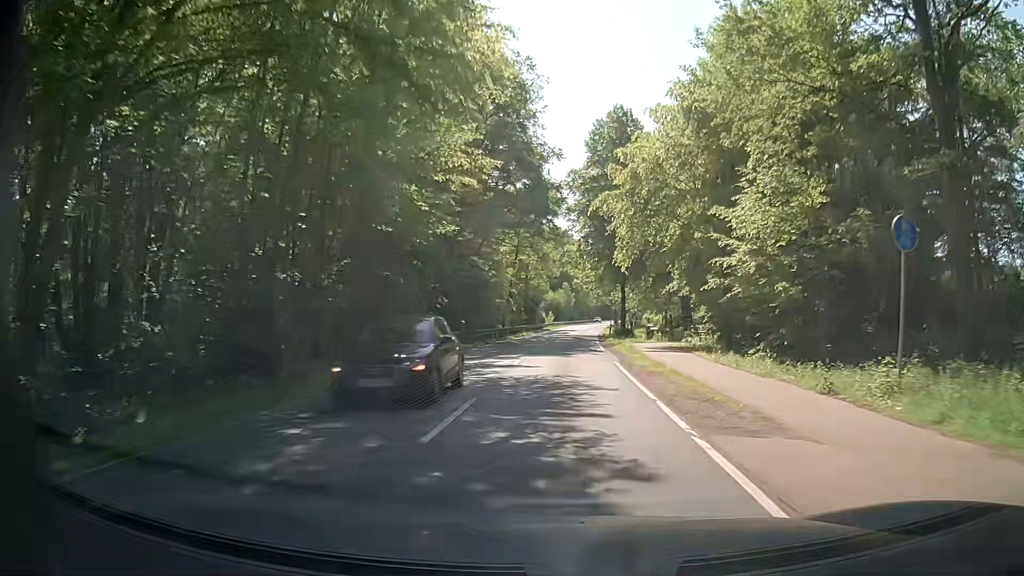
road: secondary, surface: asphalt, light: Day
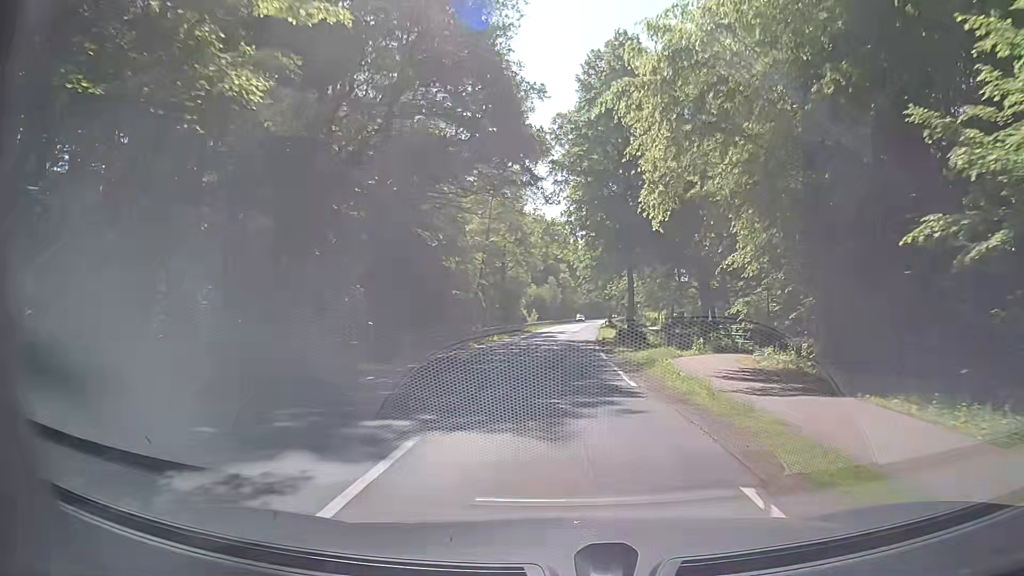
(+0.2, +15.8) m; +2°
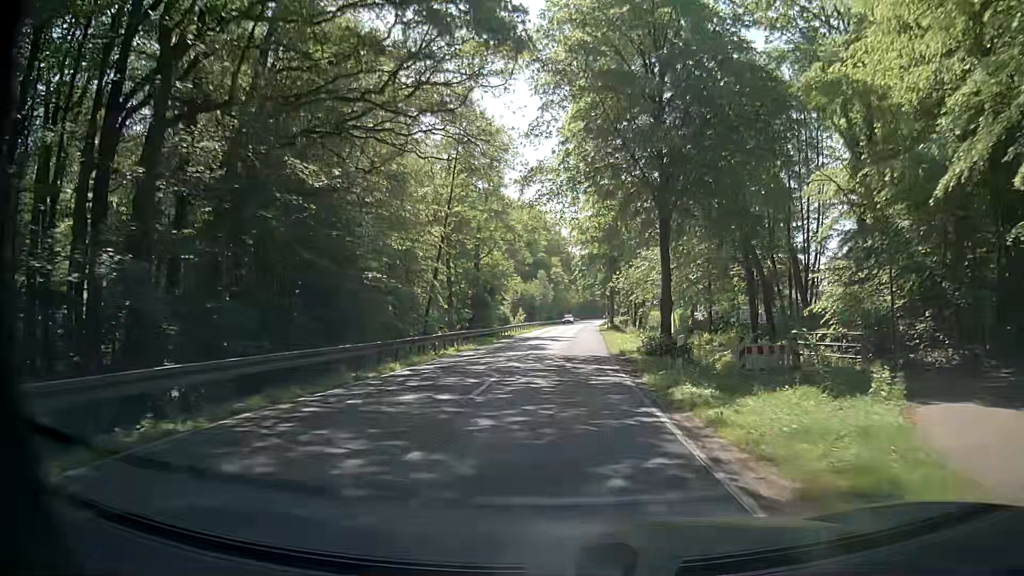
(-0.1, +15.8) m; 0°
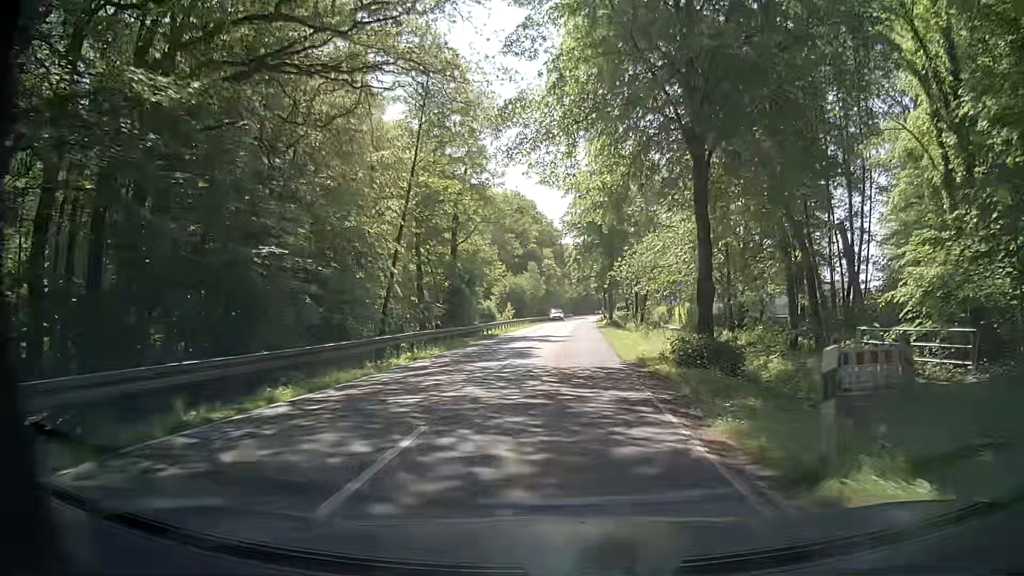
(0.0, +7.9) m; 0°
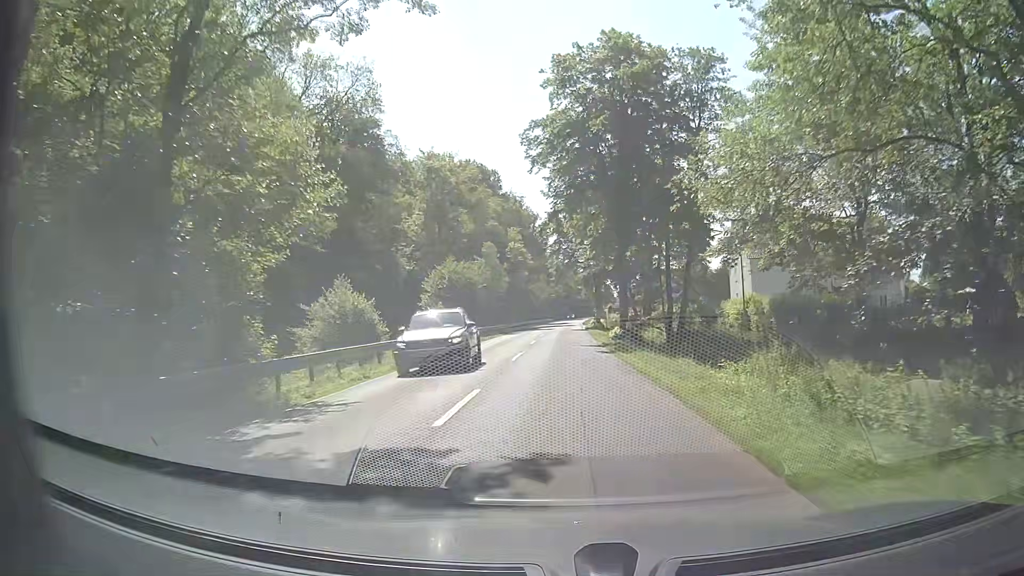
(+0.4, +31.7) m; +2°
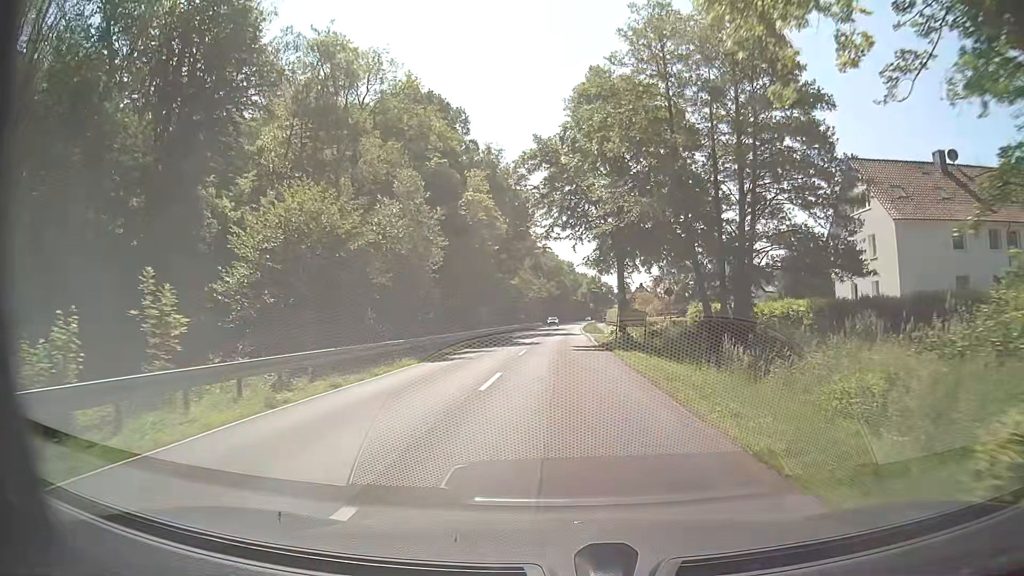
(0.0, +31.7) m; +1°
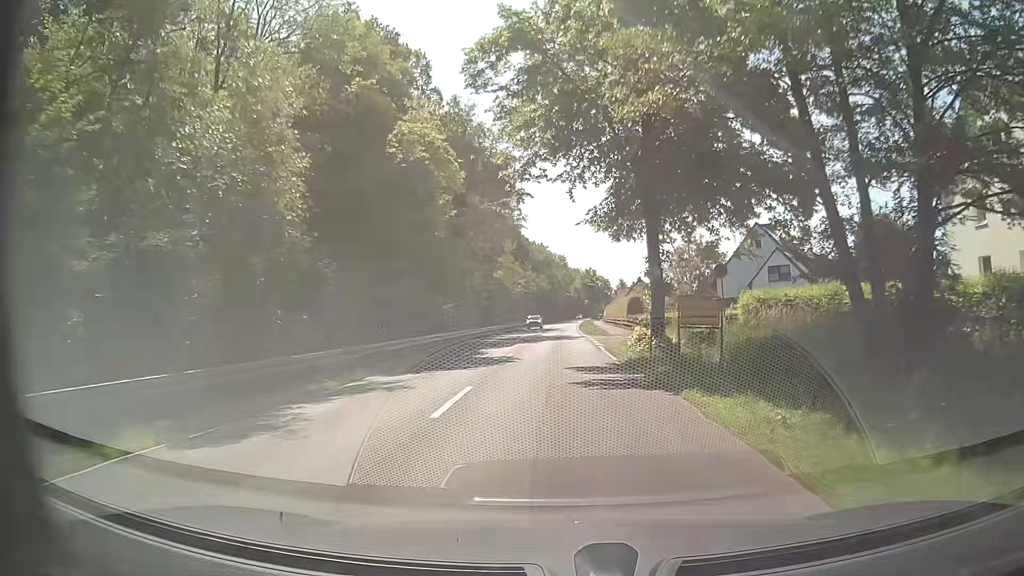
(+0.1, +15.9) m; 0°
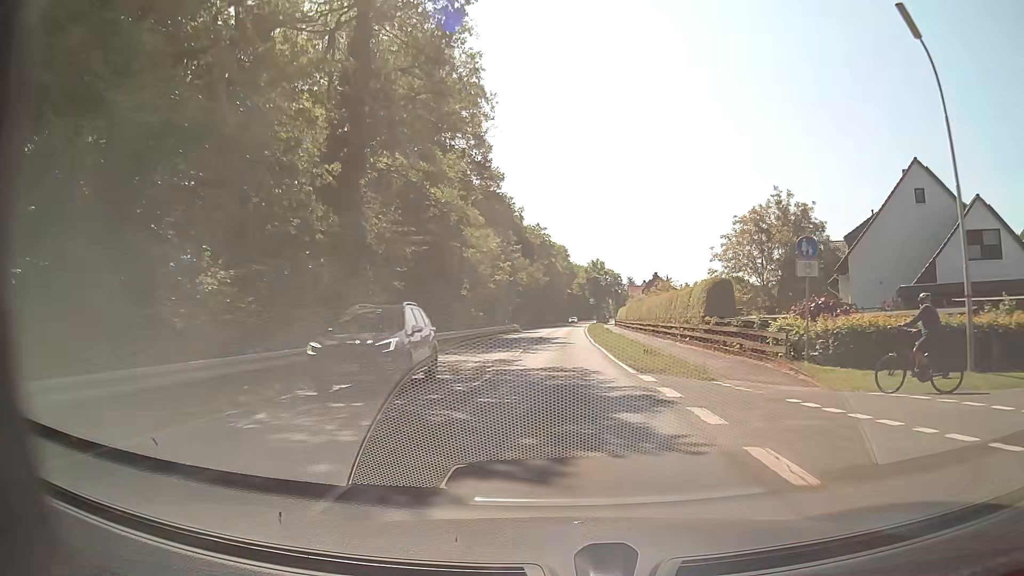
(+0.1, +31.7) m; 0°
(0, +10) (0, +20) (0, +30) (0, +40) (0, +50) (+1, +60) (+1, +70) (+1, +80) (+2, +90) (+2, +100) m
